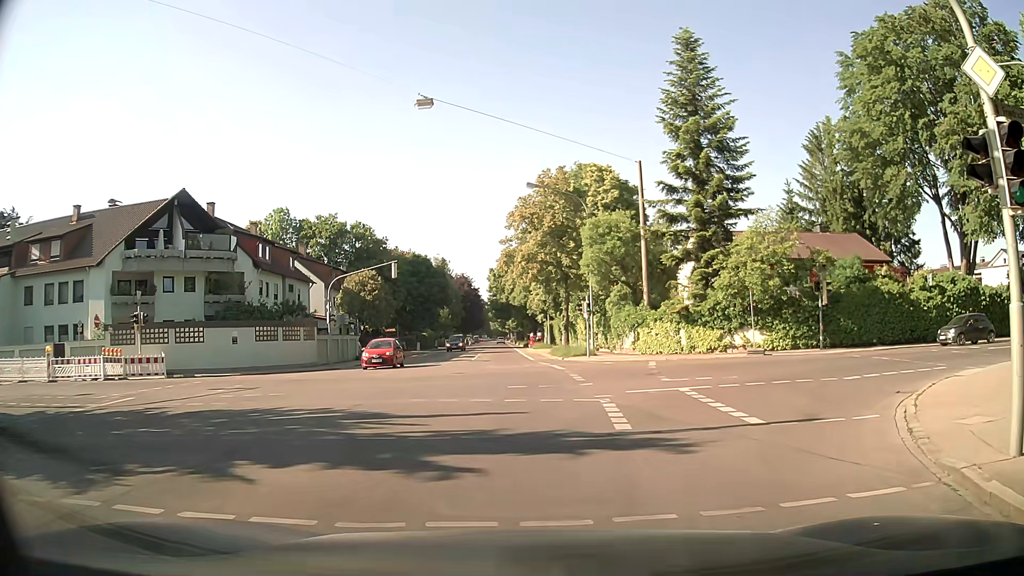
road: secondary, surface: asphalt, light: Day
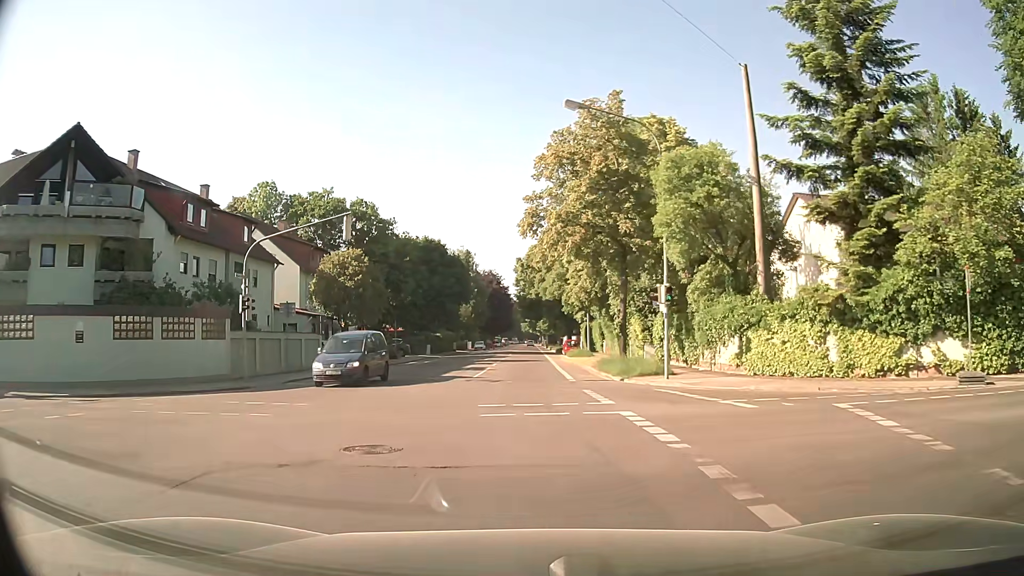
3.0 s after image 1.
(-0.8, +16.2) m; -5°
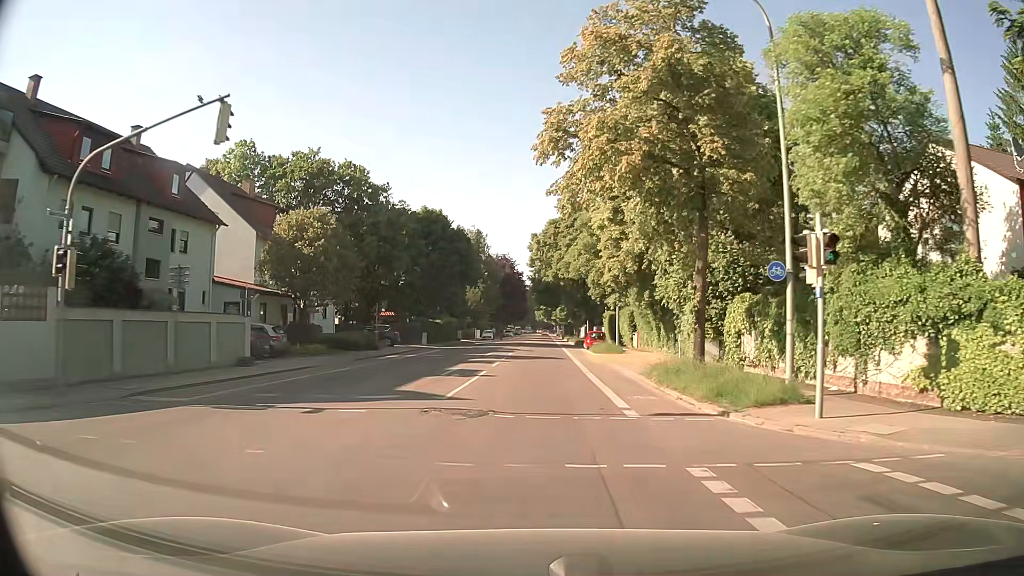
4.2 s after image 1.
(-0.1, +11.8) m; -1°
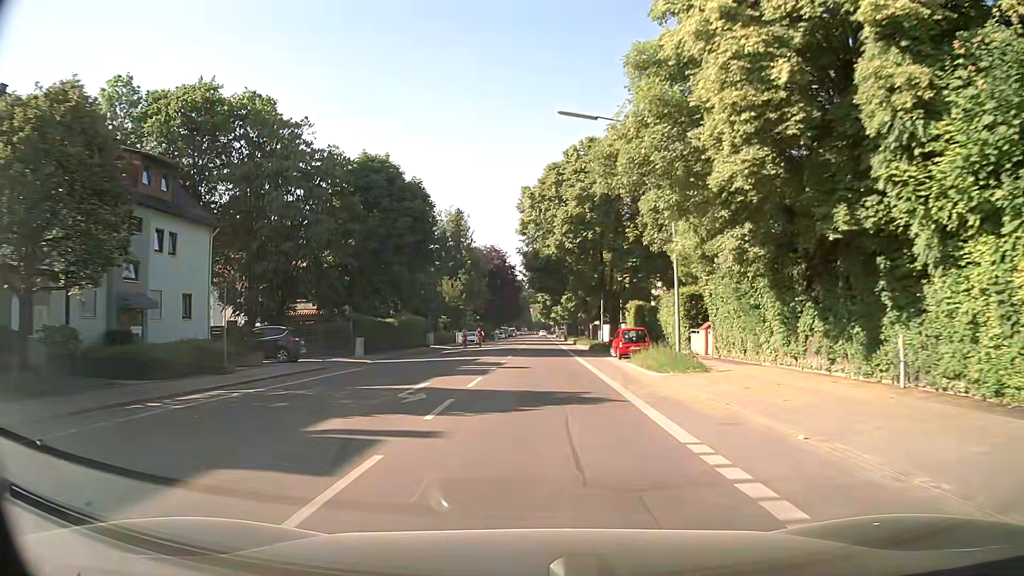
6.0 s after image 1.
(+0.1, +22.5) m; +1°
(0, +10) (0, +20) (0, +30) (0, +40) (0, +50) (0, +60) (0, +70) (0, +80) (0, +90) (0, +100) m
